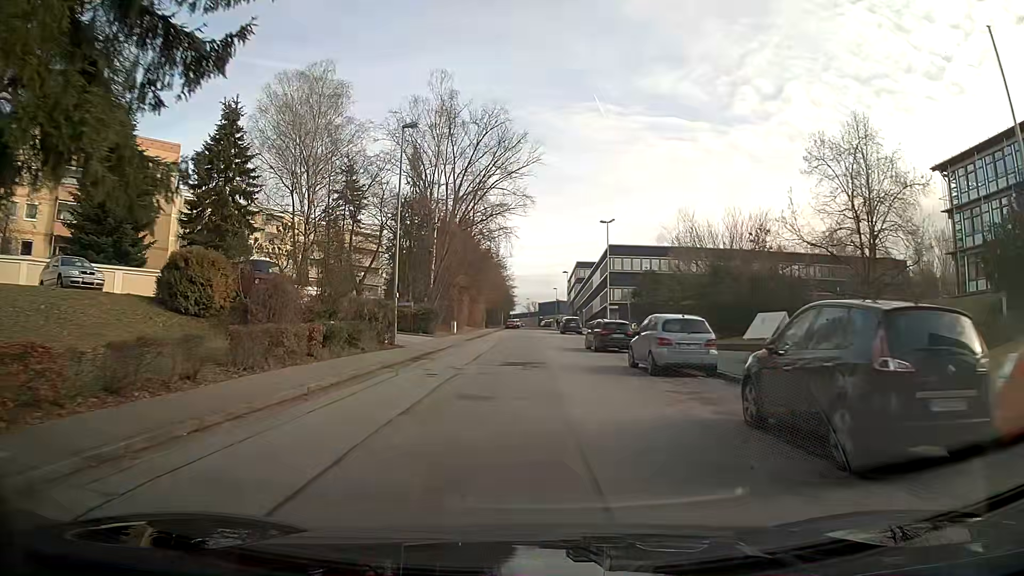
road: residential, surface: asphalt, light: Day
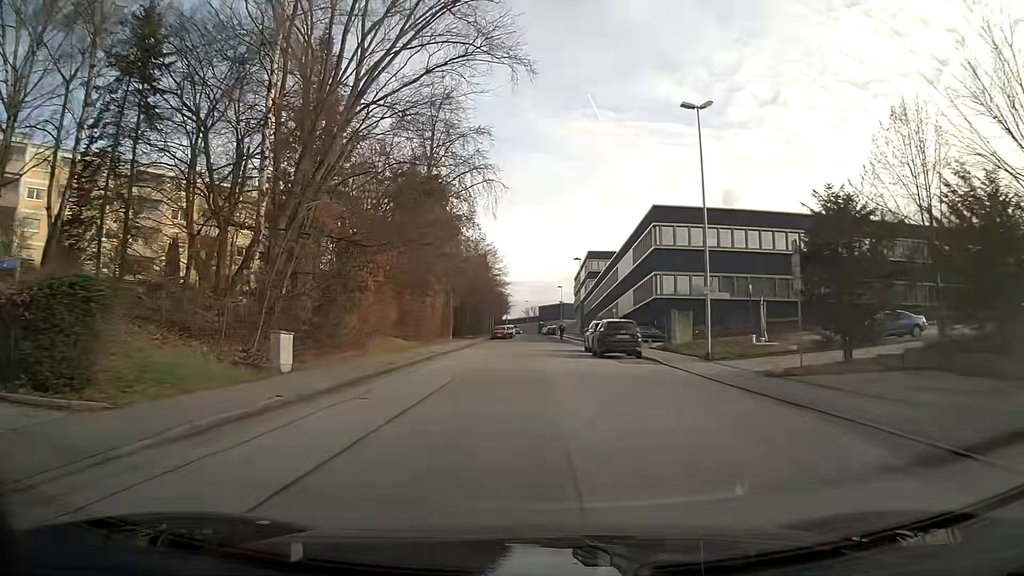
(-0.1, +35.0) m; 0°
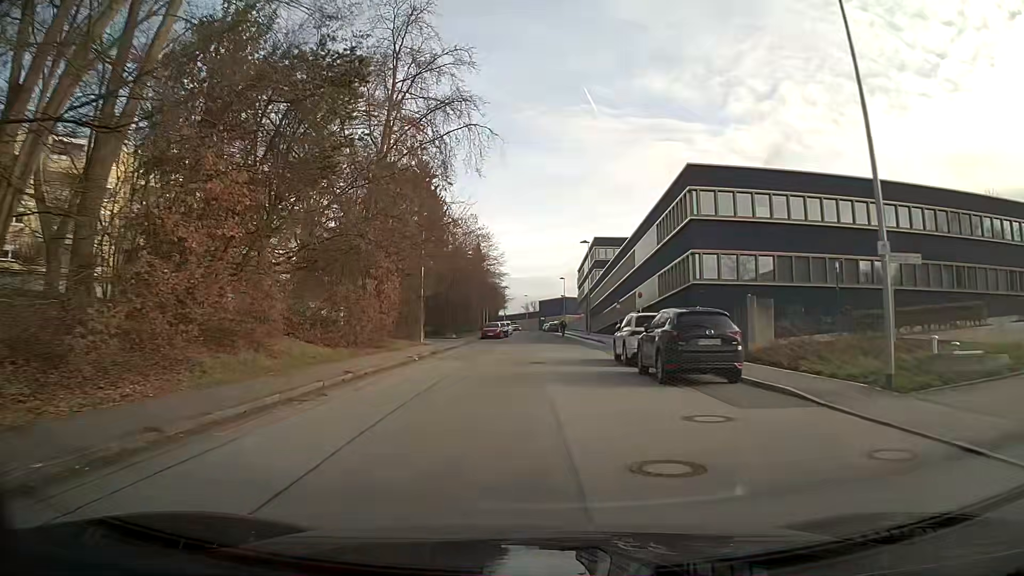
(+0.1, +13.8) m; 0°
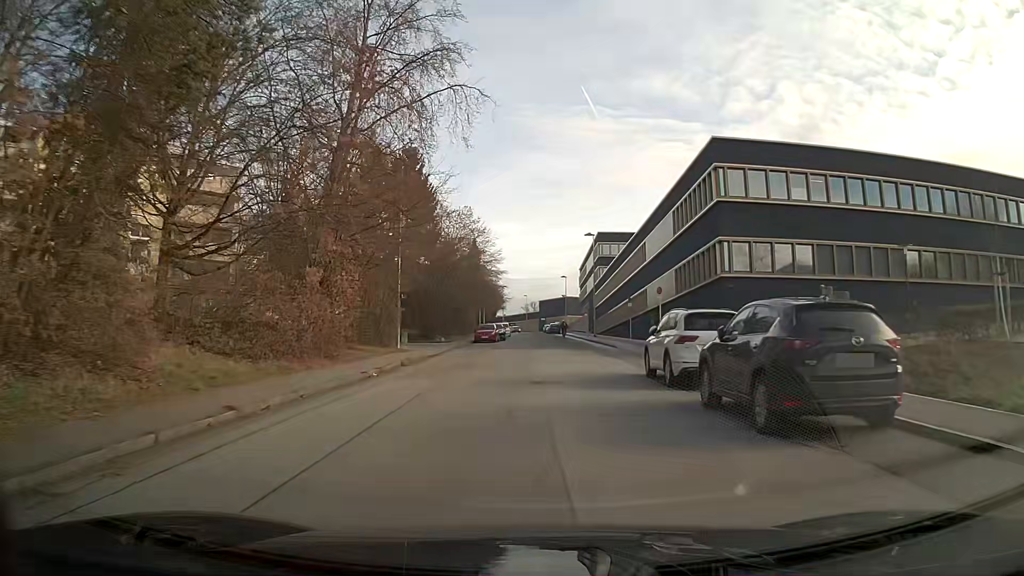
(0.0, +6.7) m; 0°
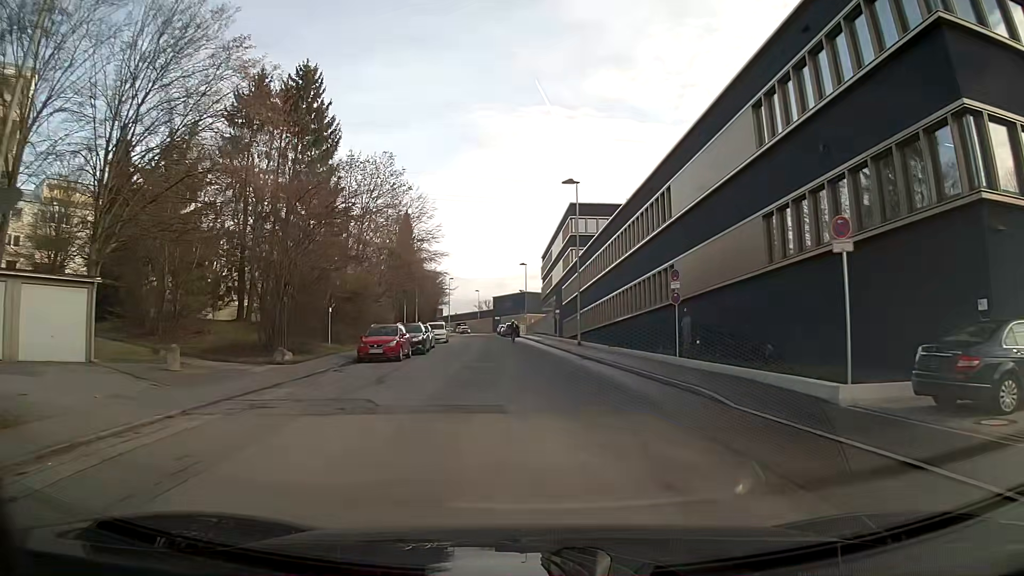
(+0.5, +25.0) m; +4°
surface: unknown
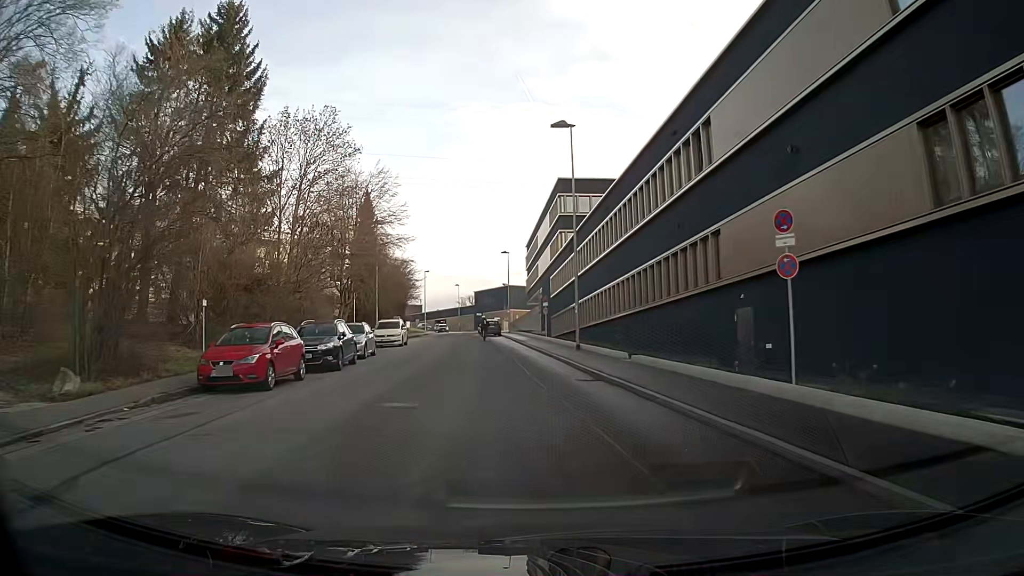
(+0.1, +11.6) m; 0°
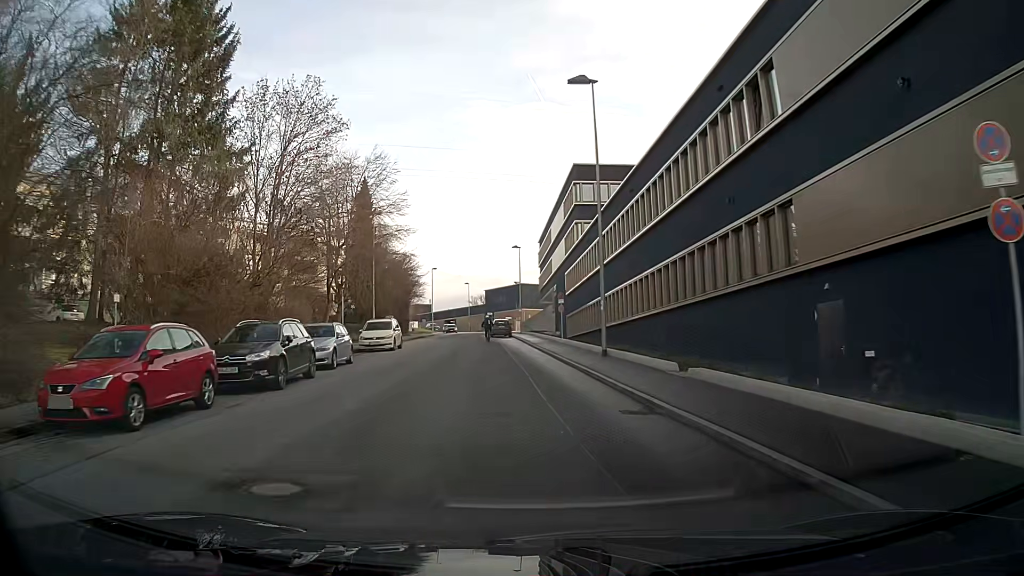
(0.0, +5.8) m; -1°
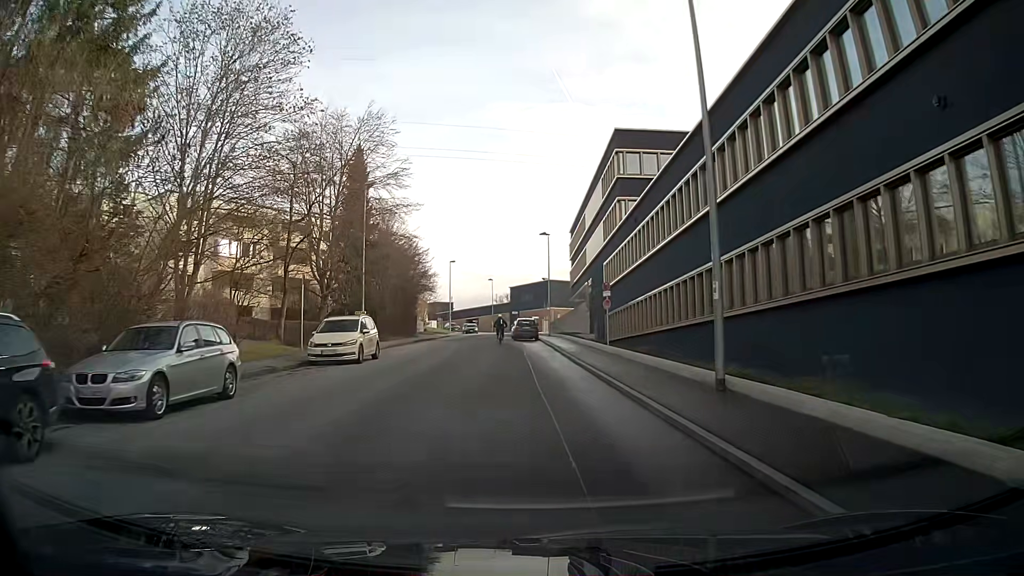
(-0.2, +11.5) m; -2°
(0, +10) (-1, +20) (-2, +30) (-3, +40) (-4, +50) (-4, +60) (-5, +70) (-5, +80) (-5, +90) (-4, +100) m
